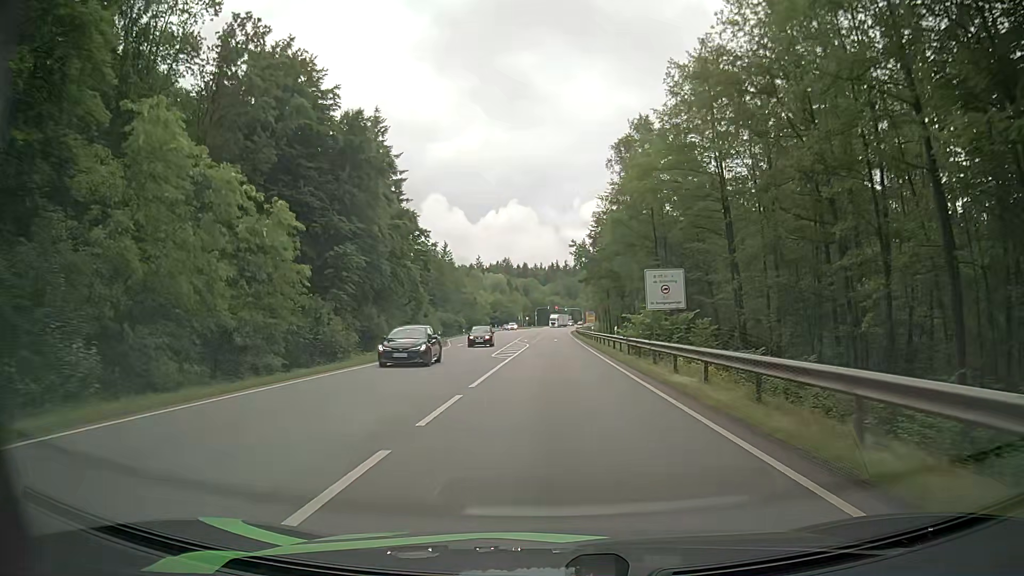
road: secondary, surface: asphalt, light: Day
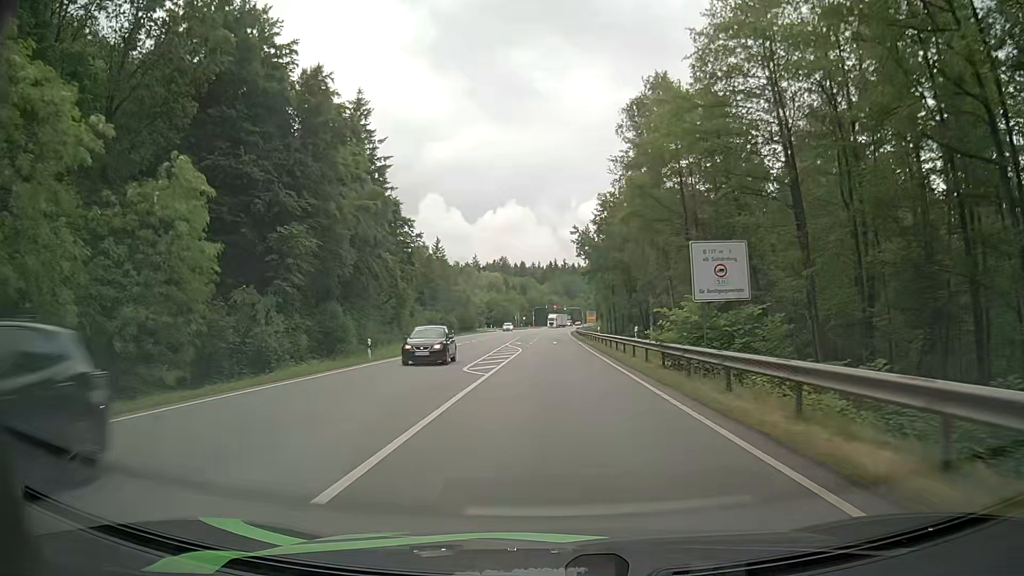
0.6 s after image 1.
(0.0, +10.0) m; 0°
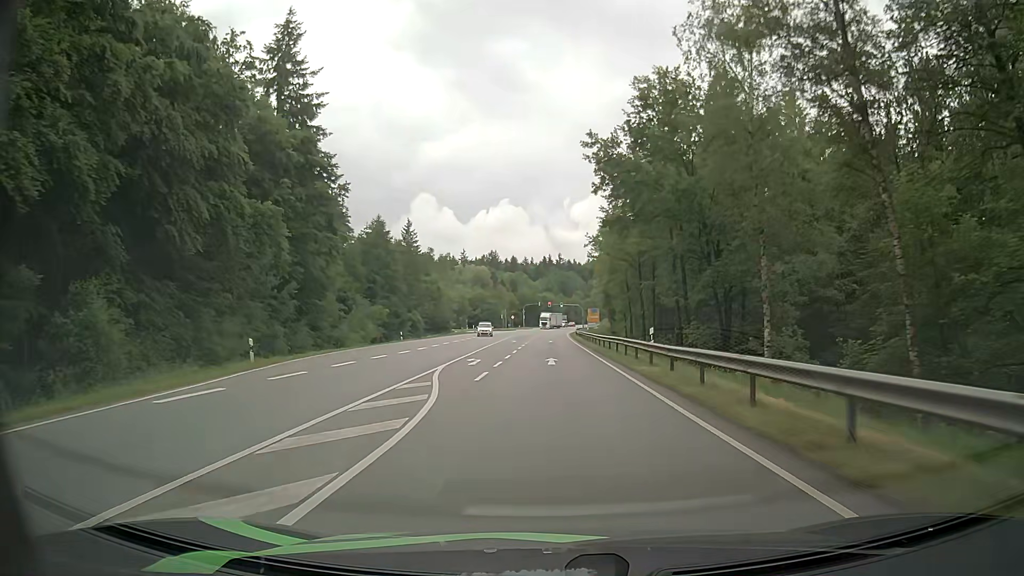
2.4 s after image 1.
(+0.1, +30.2) m; 0°
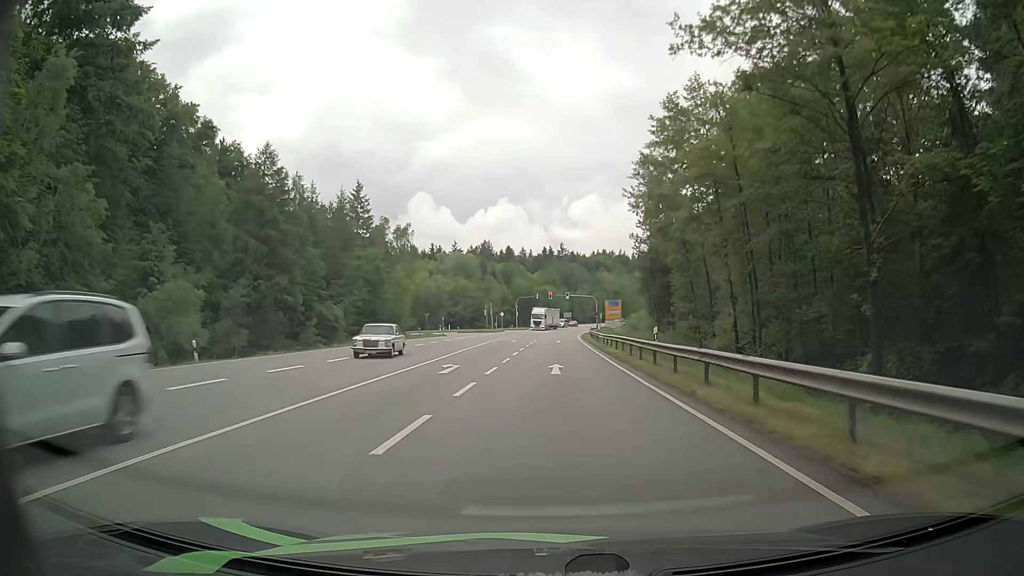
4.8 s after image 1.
(+0.2, +40.1) m; +1°
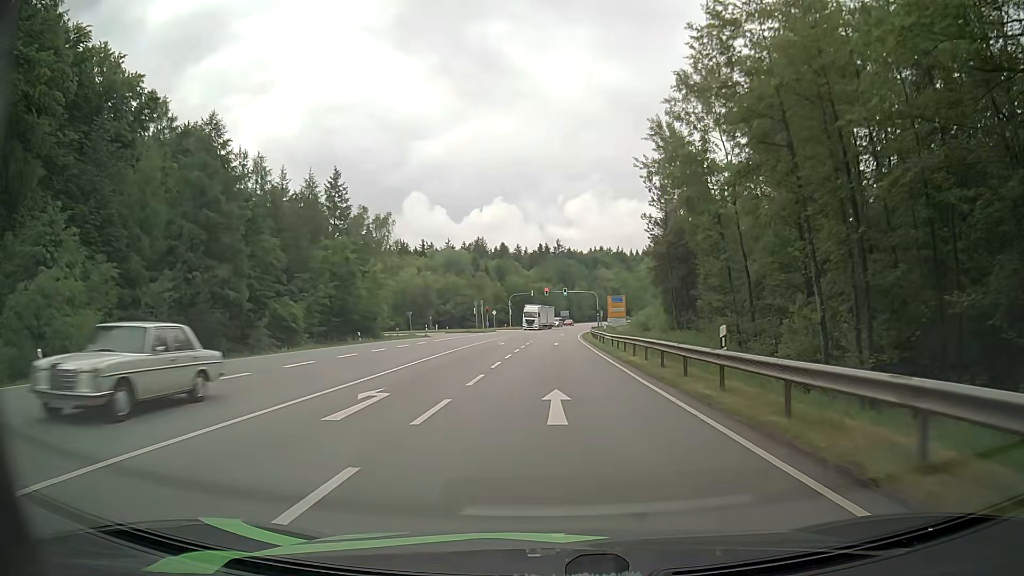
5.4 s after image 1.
(-0.1, +9.7) m; 0°
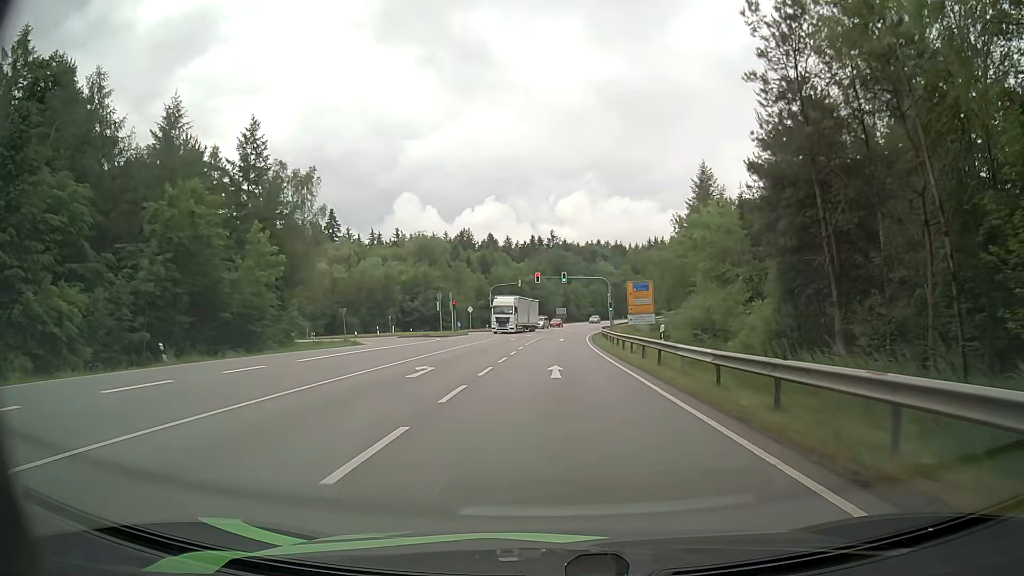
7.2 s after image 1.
(-0.1, +27.3) m; 0°
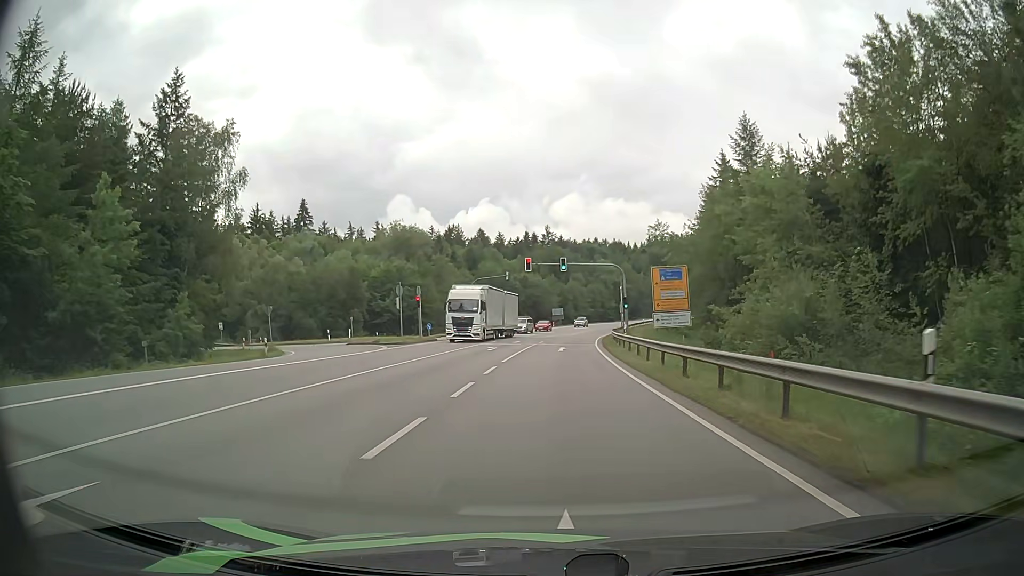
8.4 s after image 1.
(+0.1, +16.6) m; 0°
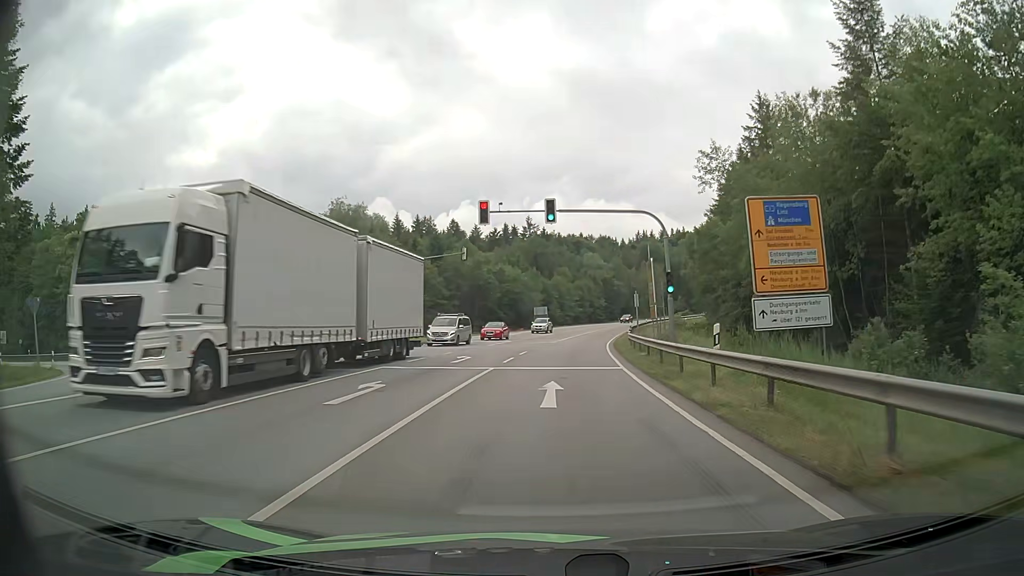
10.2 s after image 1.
(+0.3, +23.6) m; +2°
(0, +10) (0, +20) (+1, +30) (+1, +40) (+2, +50) (+3, +60) (+5, +70) (+6, +80) (+8, +89) (+10, +99) m
